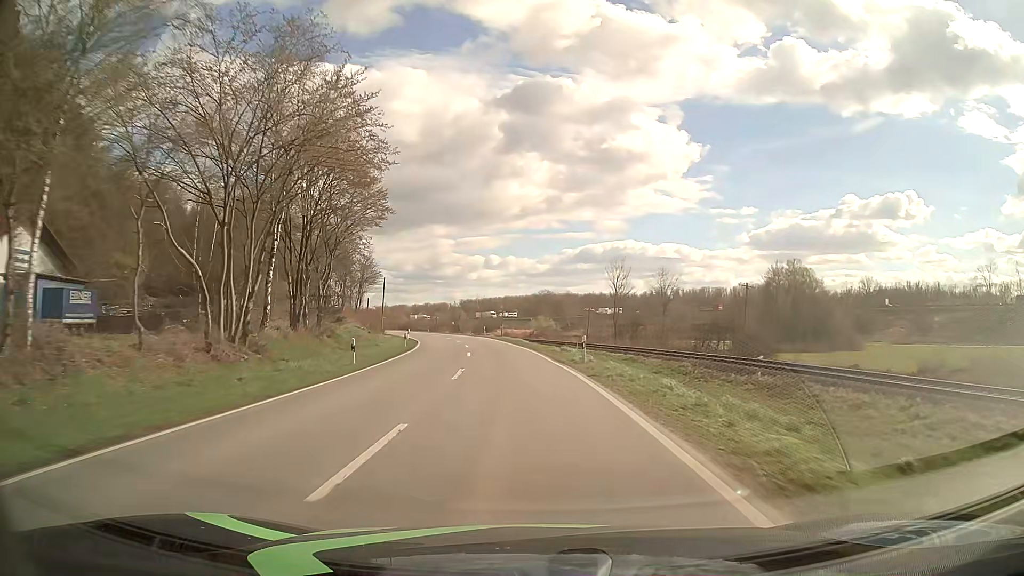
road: secondary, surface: asphalt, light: Day
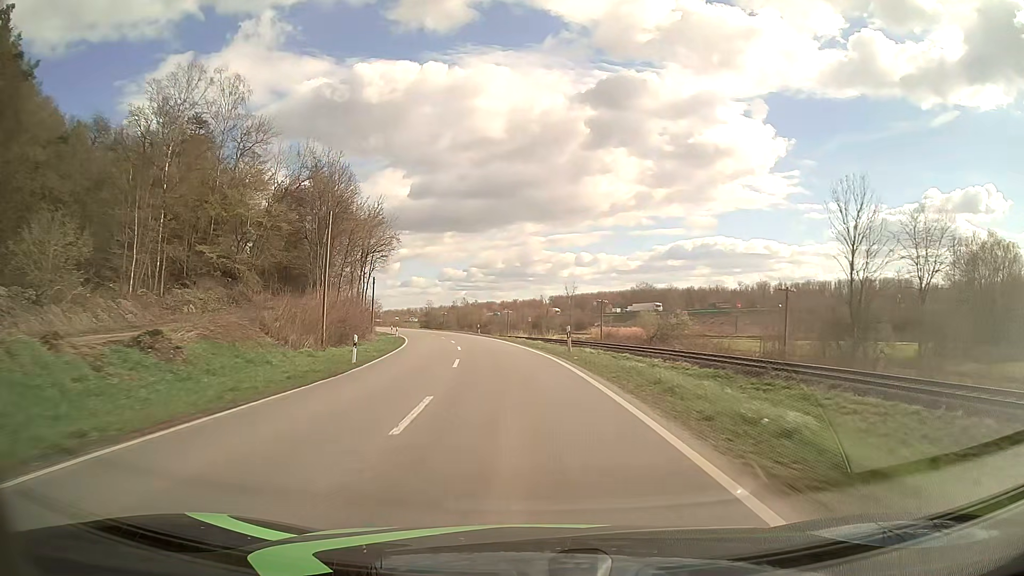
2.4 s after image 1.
(-2.6, +45.6) m; -7°
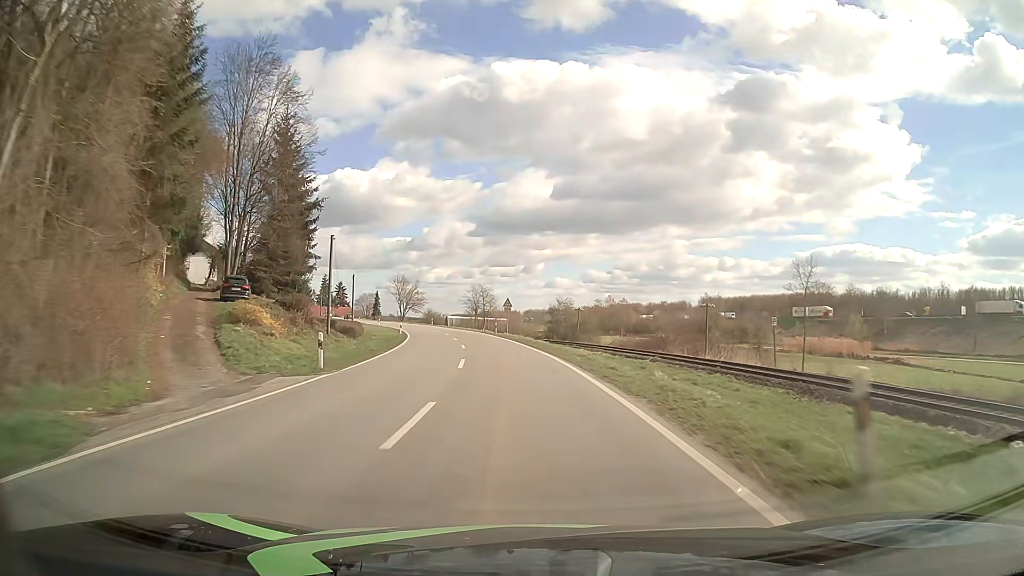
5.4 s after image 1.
(-6.9, +61.5) m; -12°
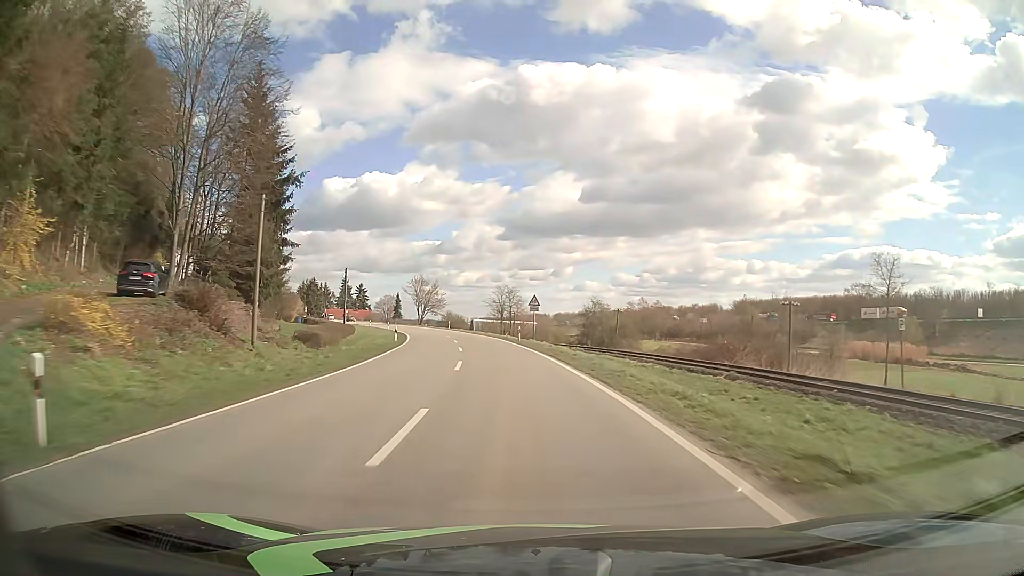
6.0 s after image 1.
(-0.4, +13.0) m; -3°
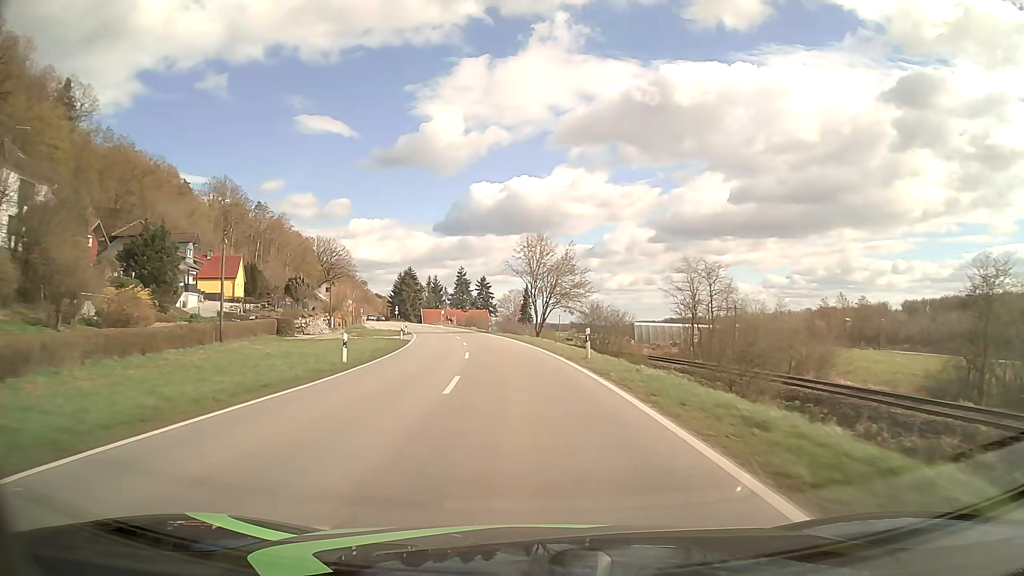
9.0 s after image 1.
(-7.5, +66.4) m; -13°
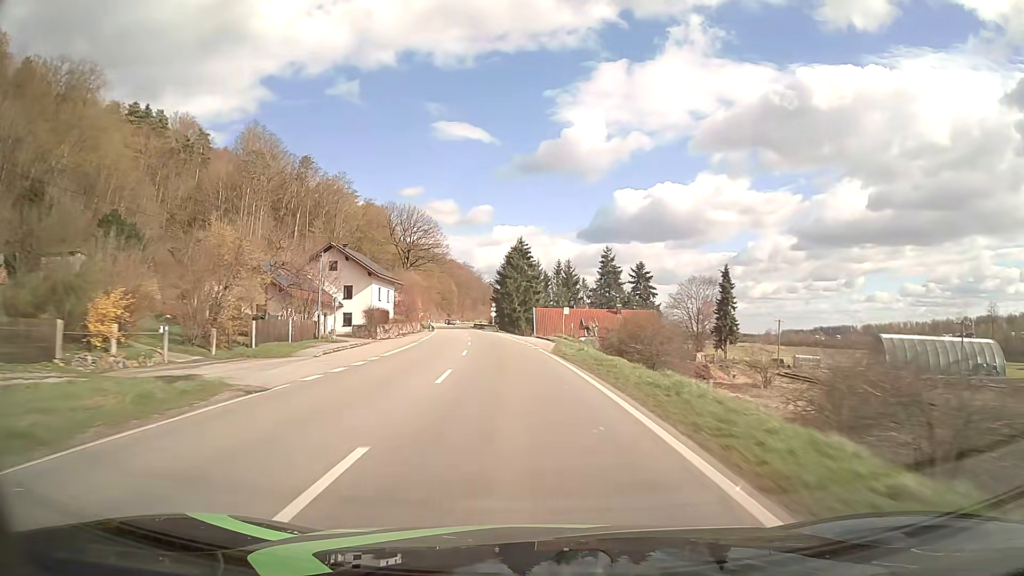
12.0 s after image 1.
(-7.4, +70.0) m; -12°
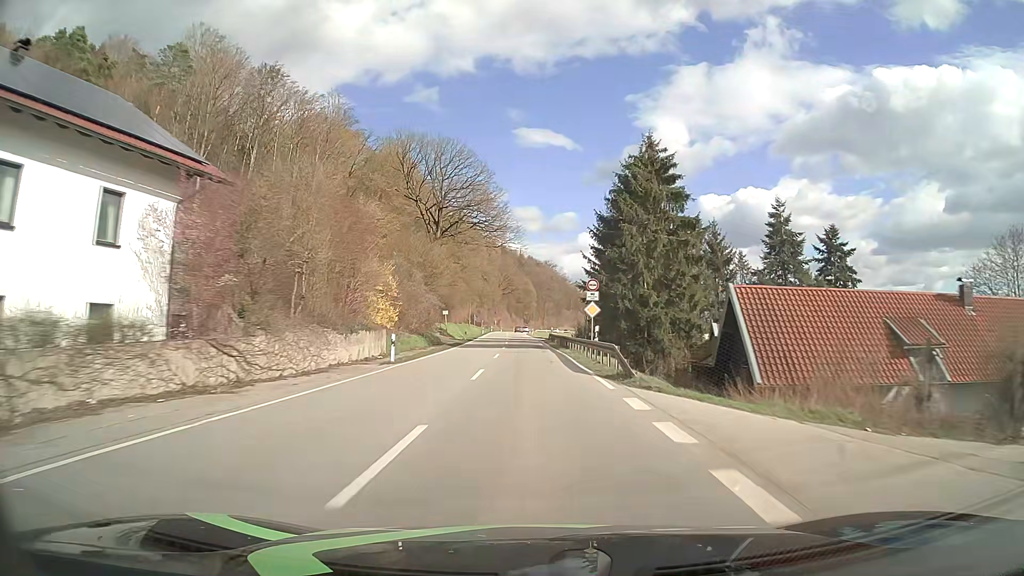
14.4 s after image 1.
(-3.9, +58.9) m; -7°
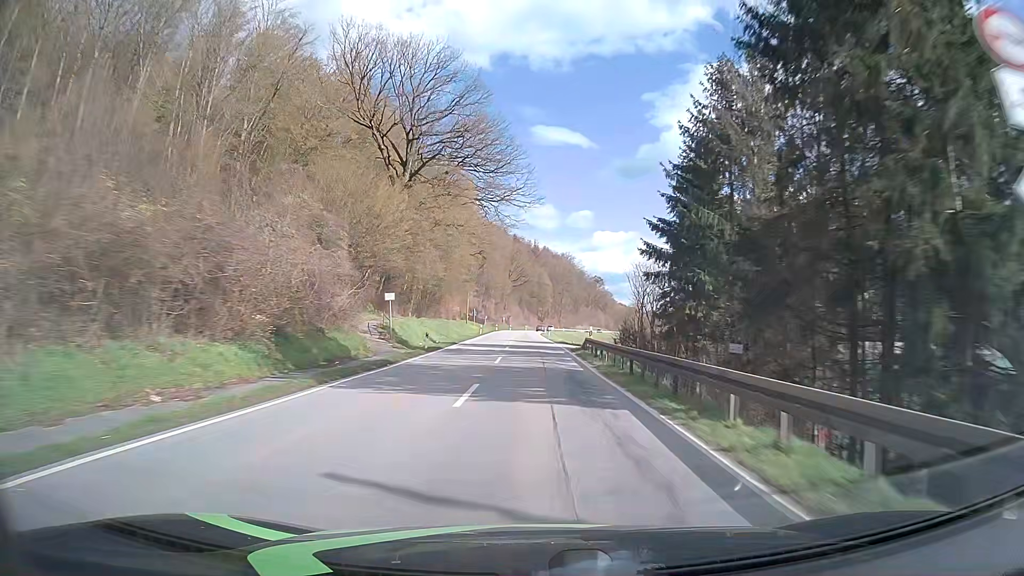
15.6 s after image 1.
(-0.5, +30.5) m; -2°
(0, +10) (0, +20) (0, +30) (0, +40) (0, +50) (0, +60) (0, +70) (0, +80) (0, +90) (0, +100) m
